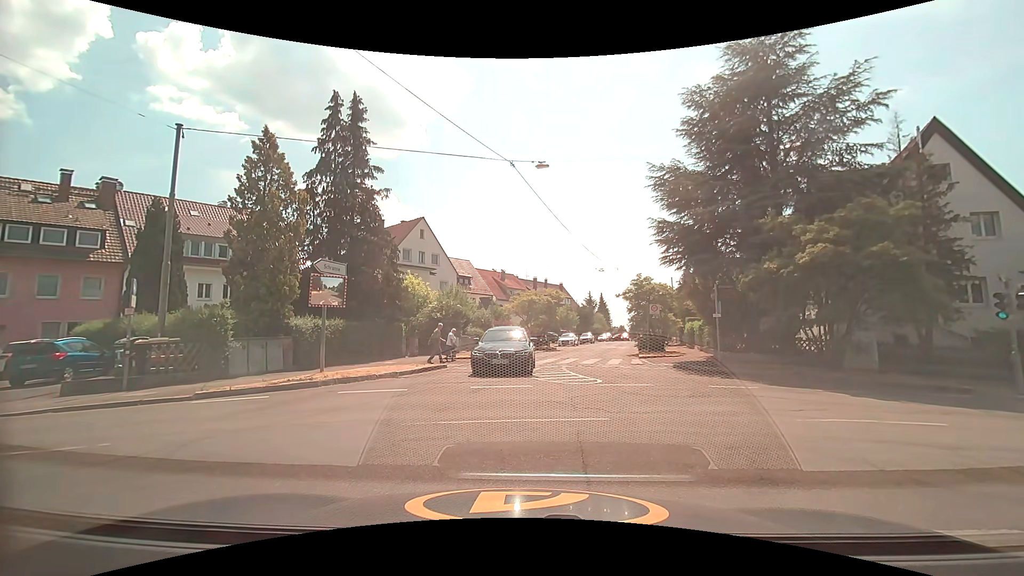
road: residential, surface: asphalt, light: Day
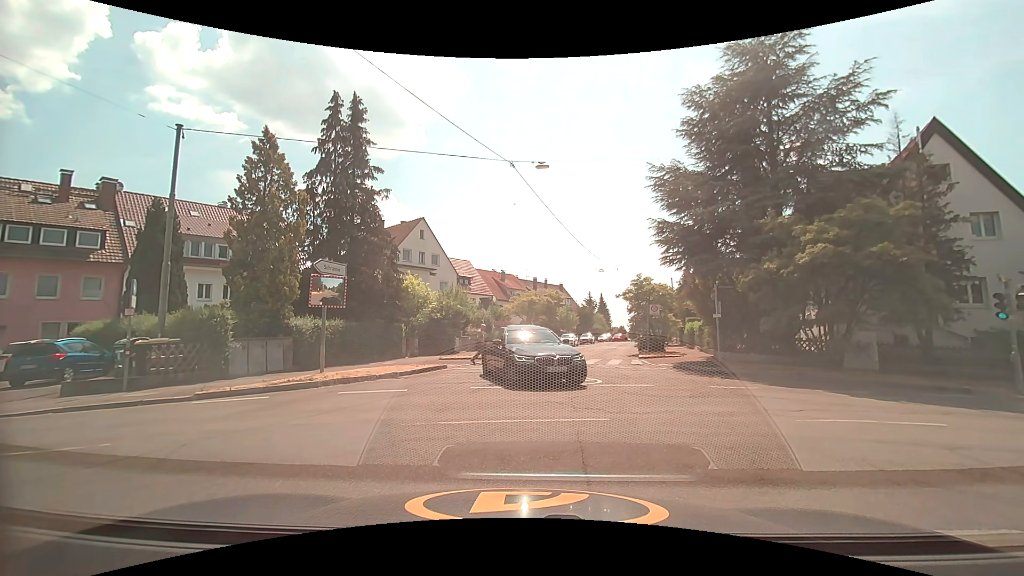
(0.0, 0.0) m; 0°
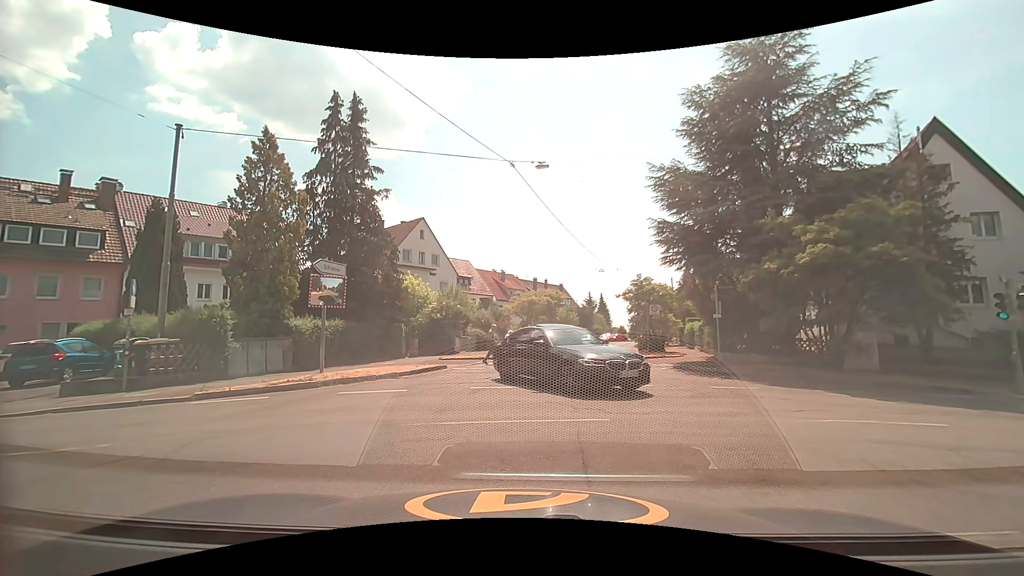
(0.0, 0.0) m; 0°
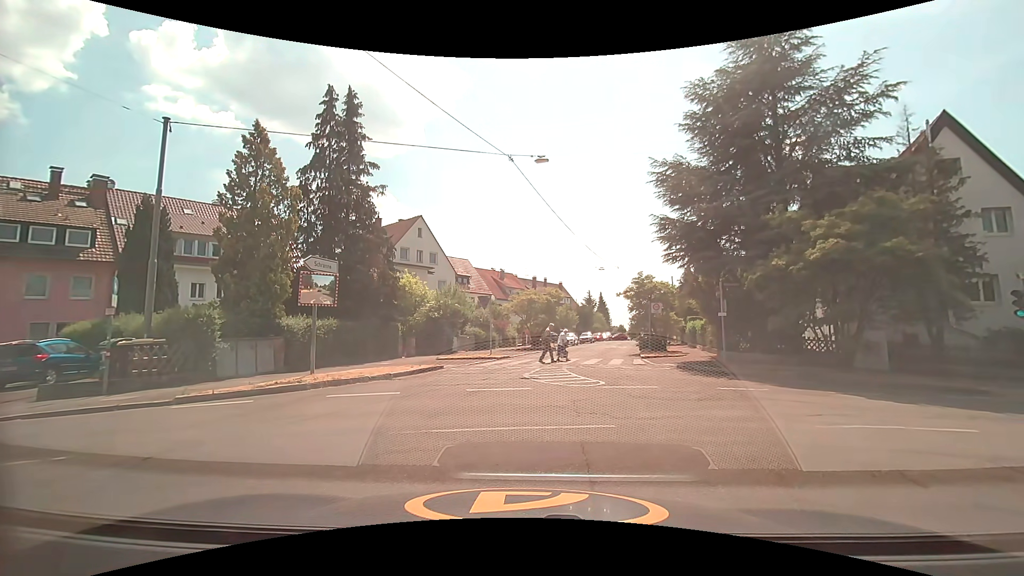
(0.0, +0.6) m; 0°
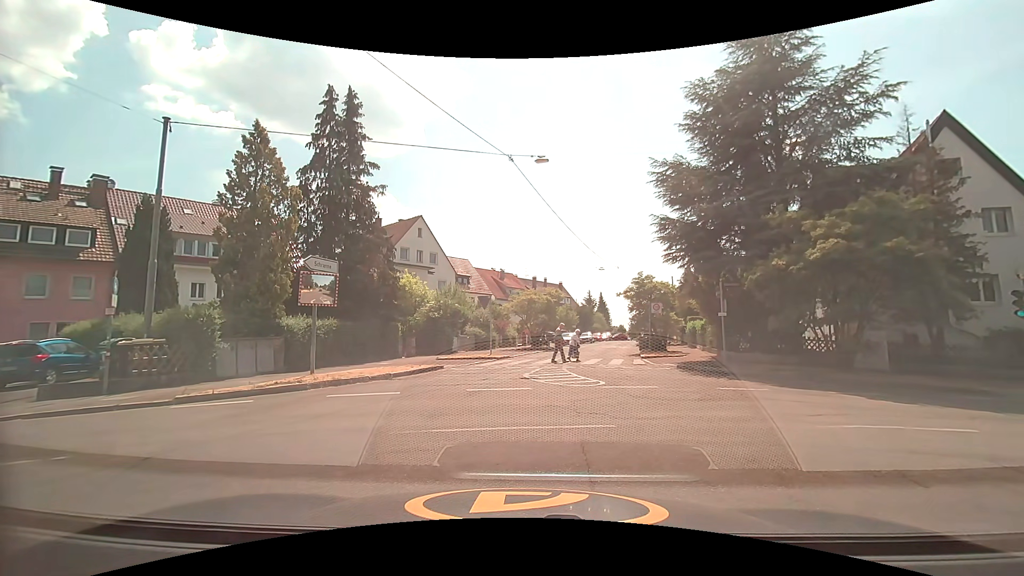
(0.0, 0.0) m; 0°
